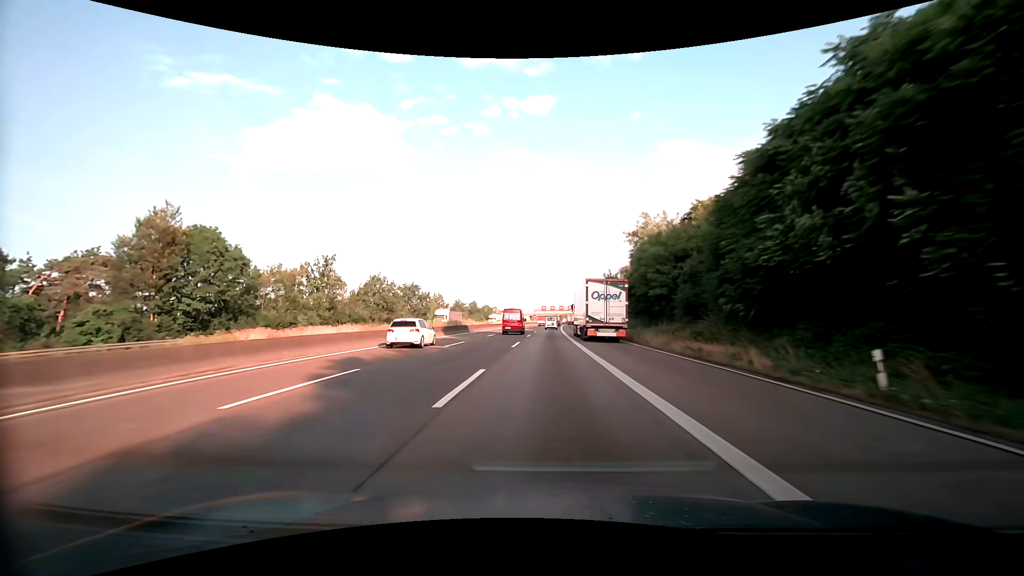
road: motorway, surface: asphalt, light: Day
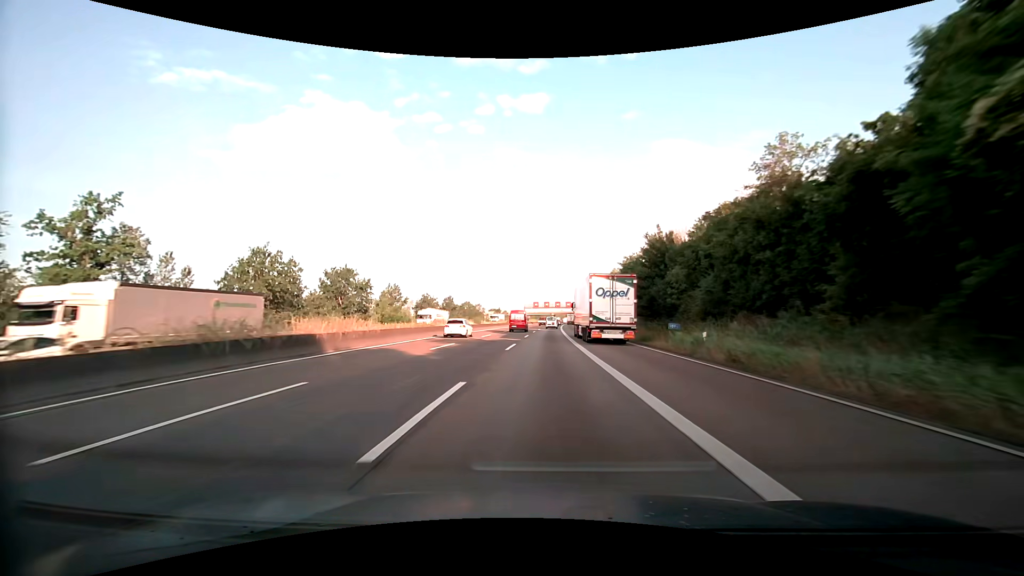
(+0.5, +38.9) m; +1°
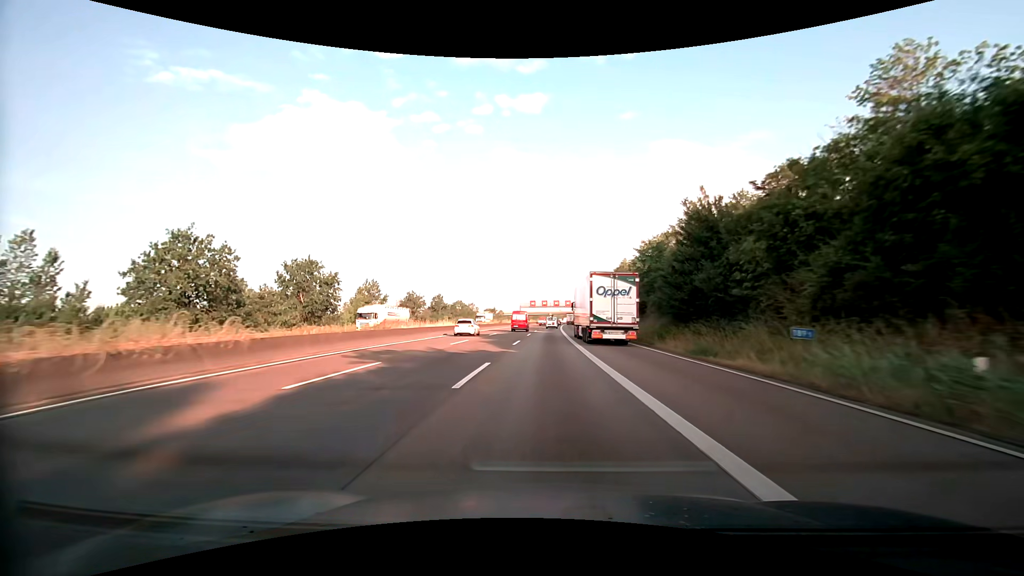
(0.0, +12.9) m; 0°
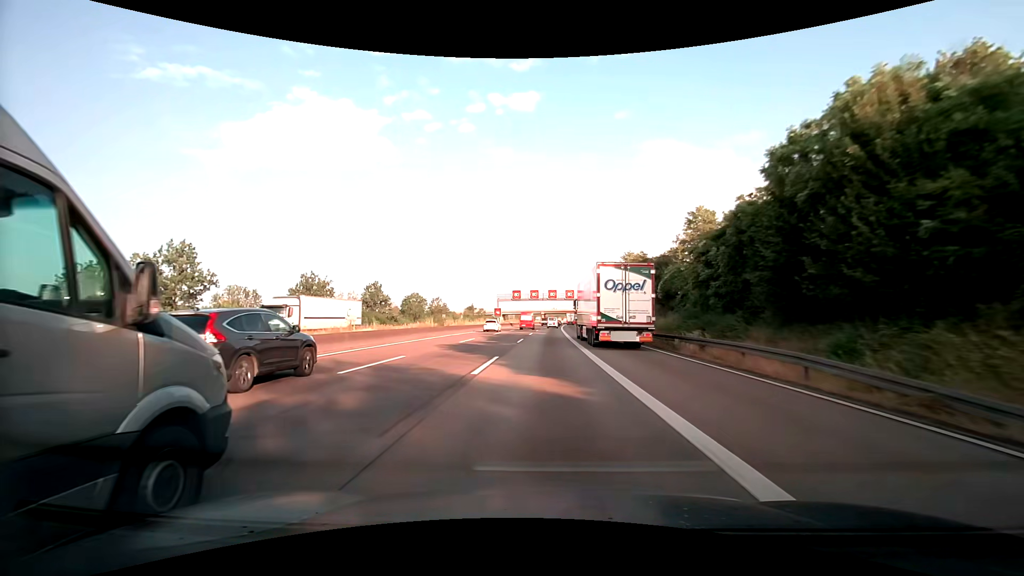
(+0.4, +51.2) m; +1°
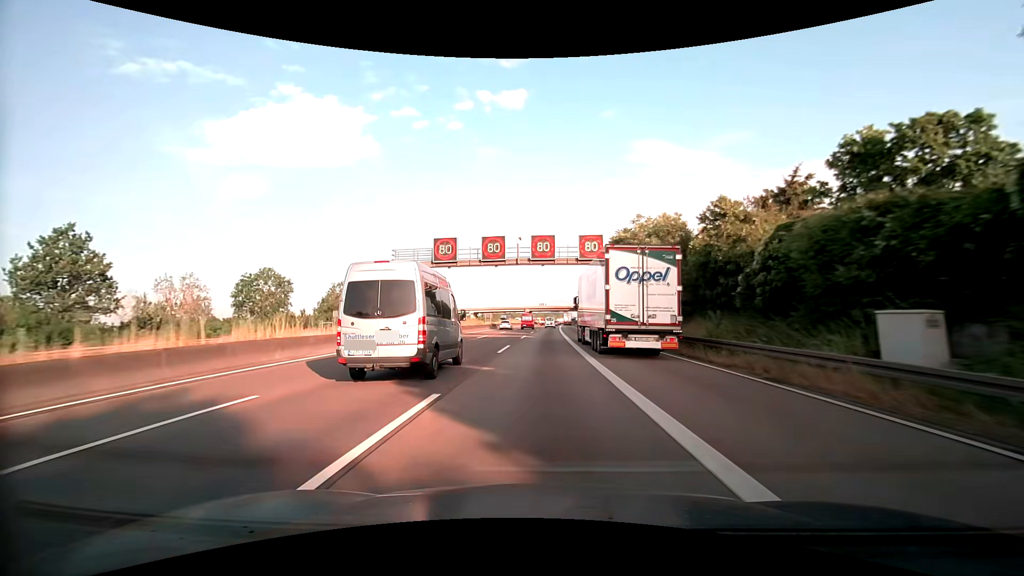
(+0.9, +63.3) m; +1°
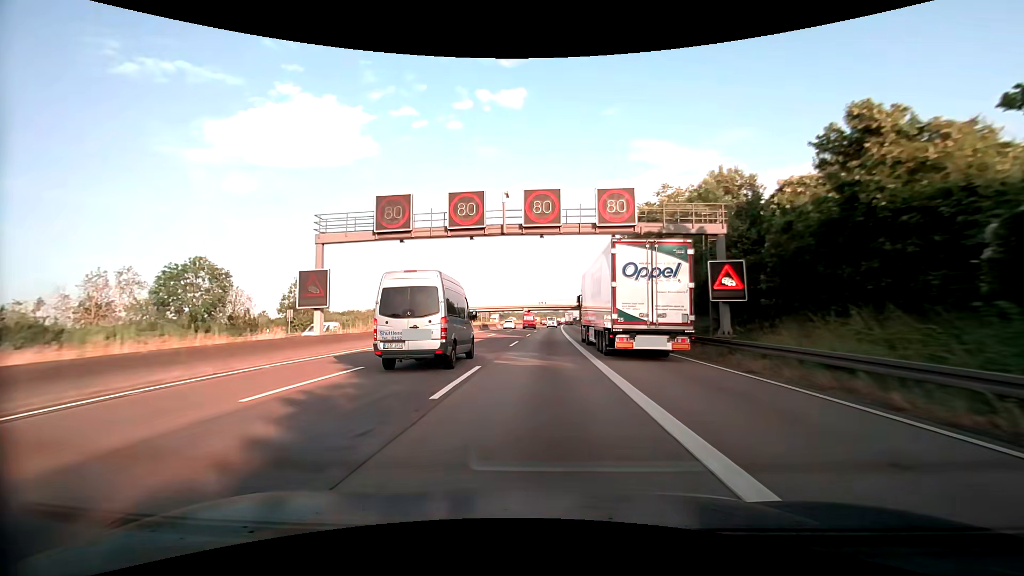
(0.0, +12.6) m; 0°
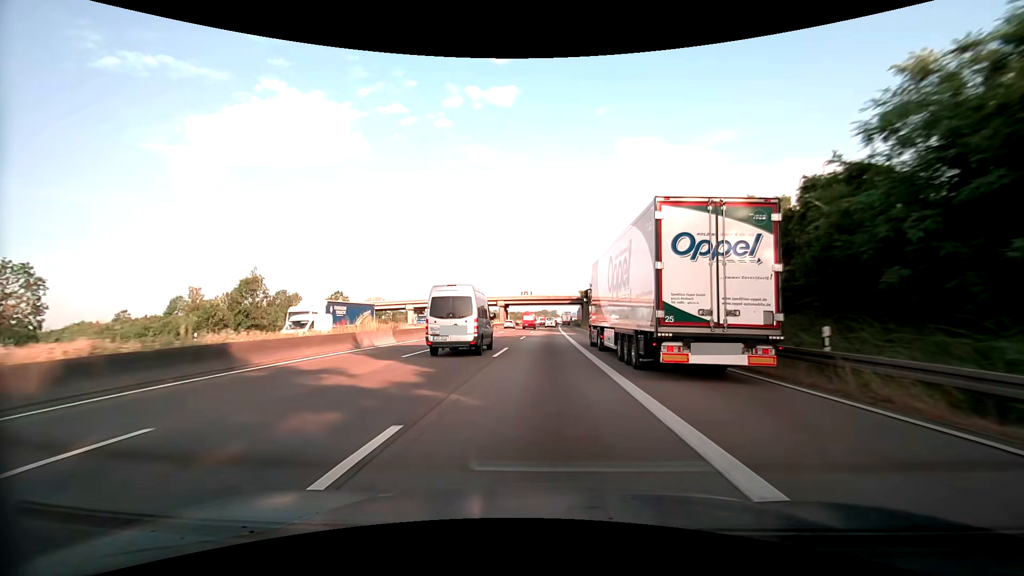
(+0.8, +61.9) m; +1°
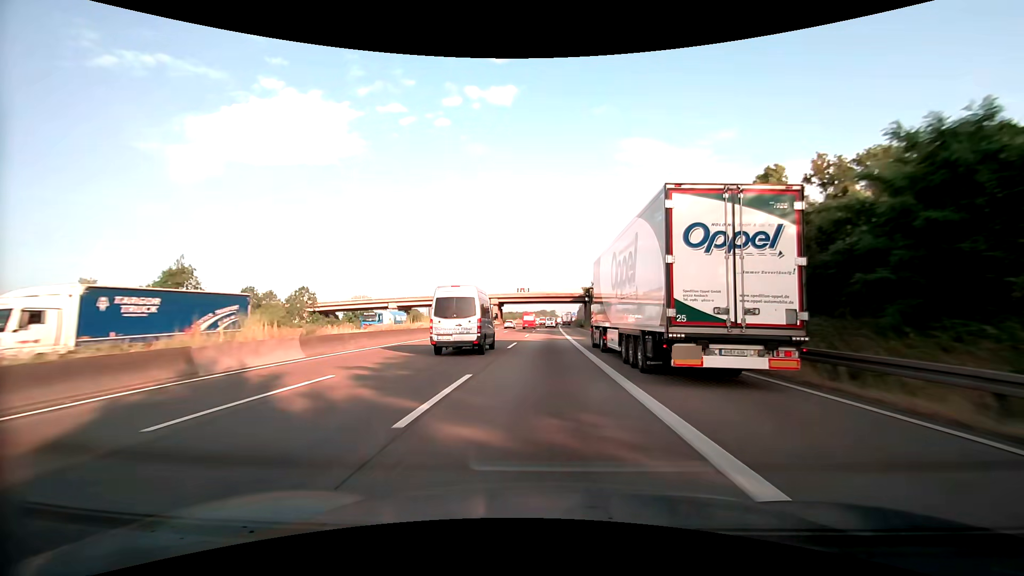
(0.0, +12.1) m; 0°
(0, +10) (0, +20) (0, +30) (0, +40) (0, +50) (0, +60) (+1, +70) (+1, +80) (+1, +90) (+1, +100) m
